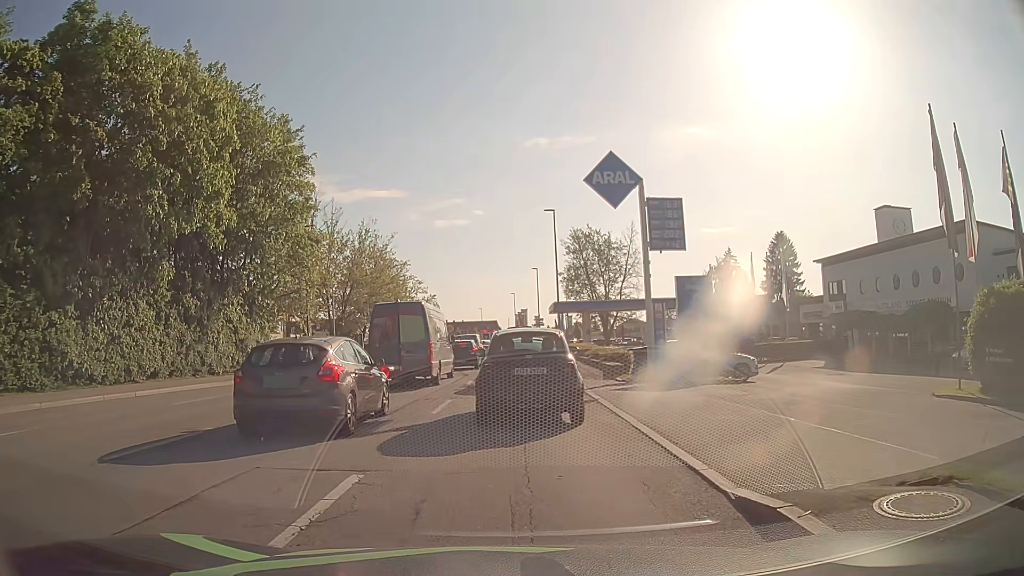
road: tertiary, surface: asphalt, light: Day
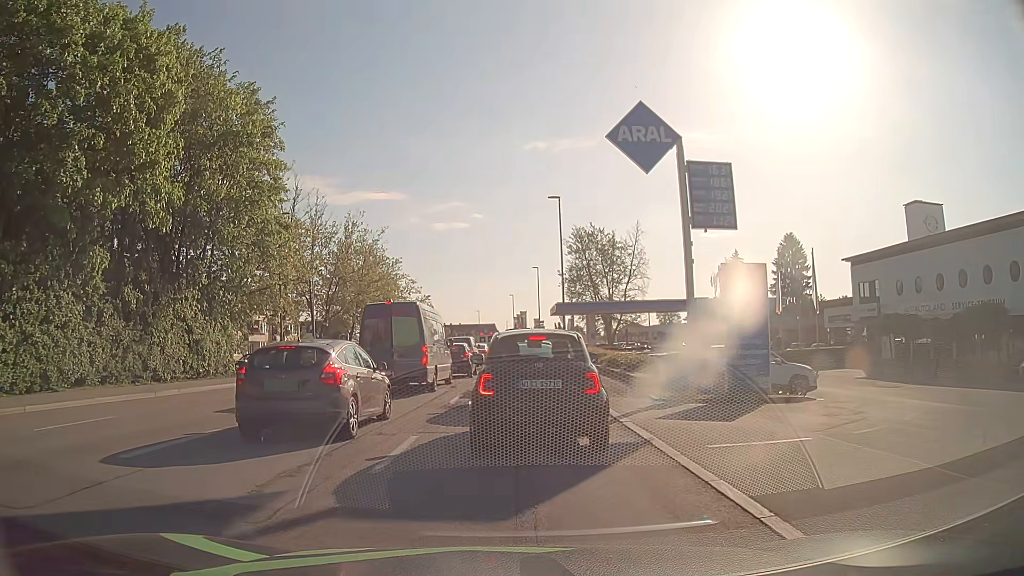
(0.0, +5.5) m; -1°
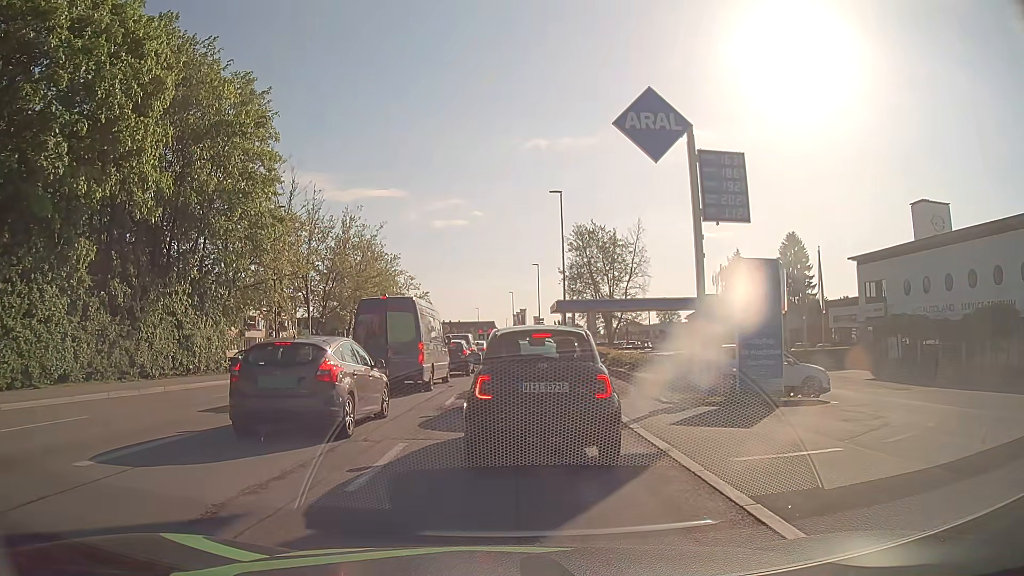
(0.0, +1.0) m; +1°
